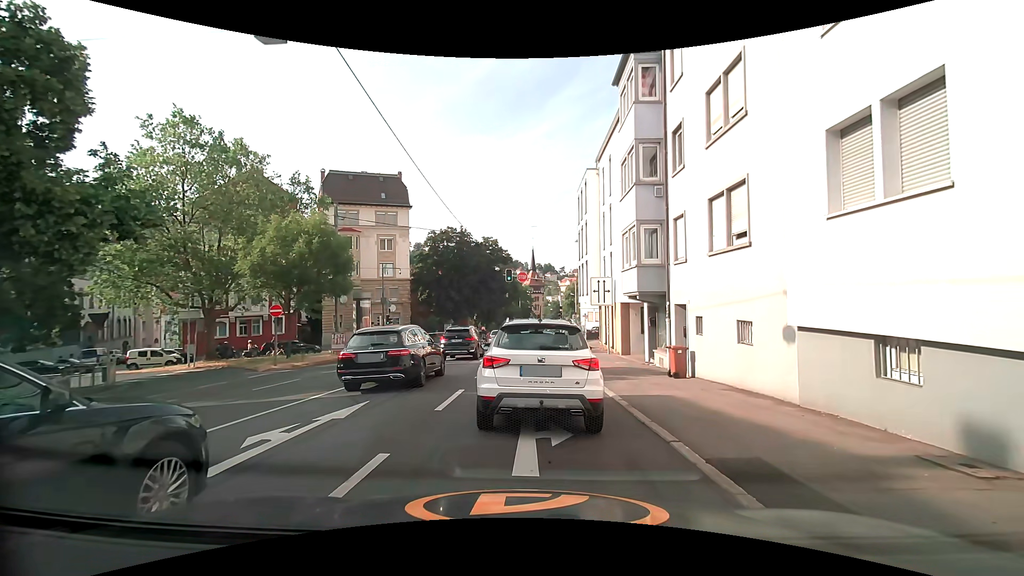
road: secondary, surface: asphalt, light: Day
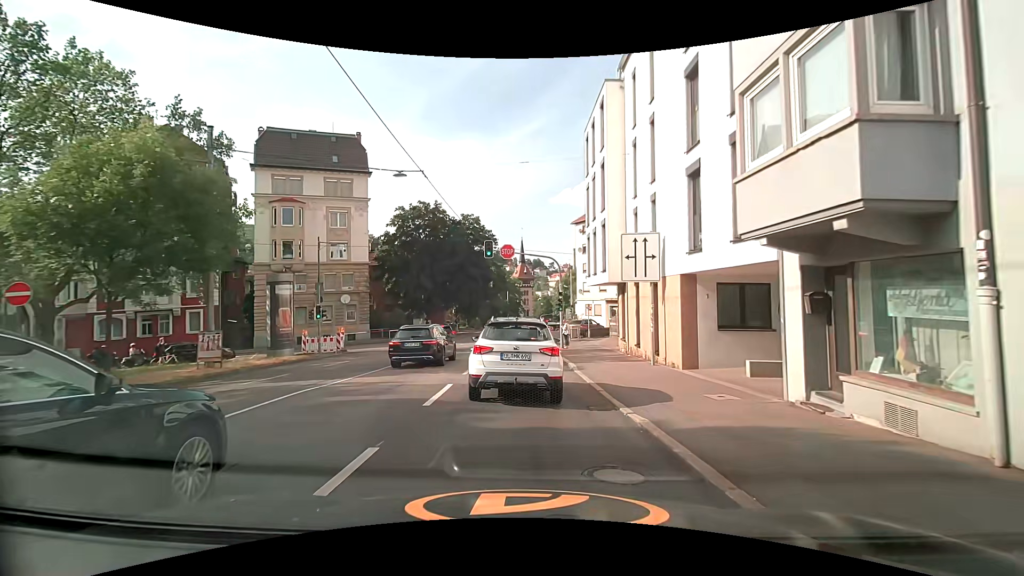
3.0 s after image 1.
(+0.2, +12.3) m; +3°
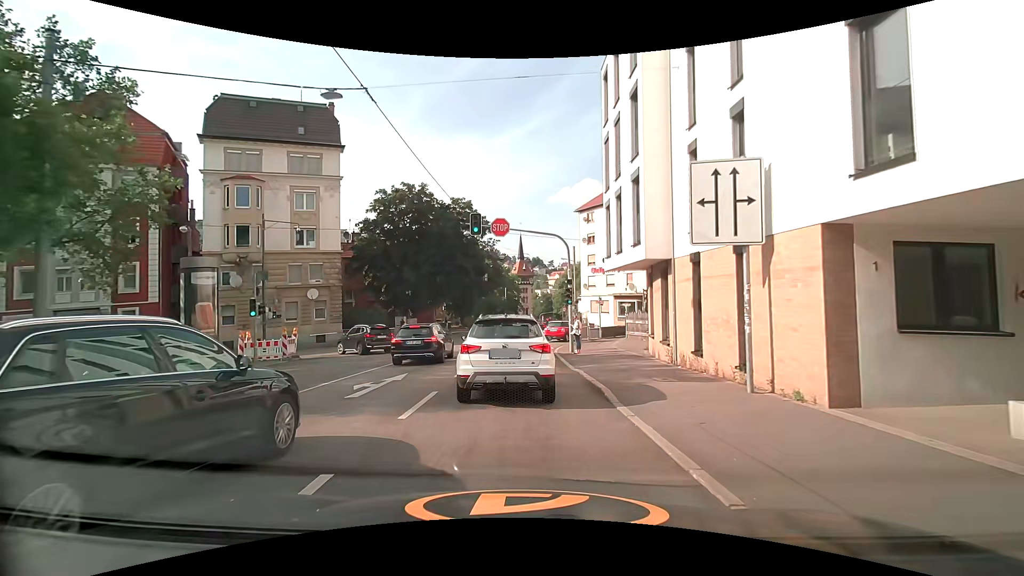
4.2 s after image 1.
(0.0, +7.1) m; +1°
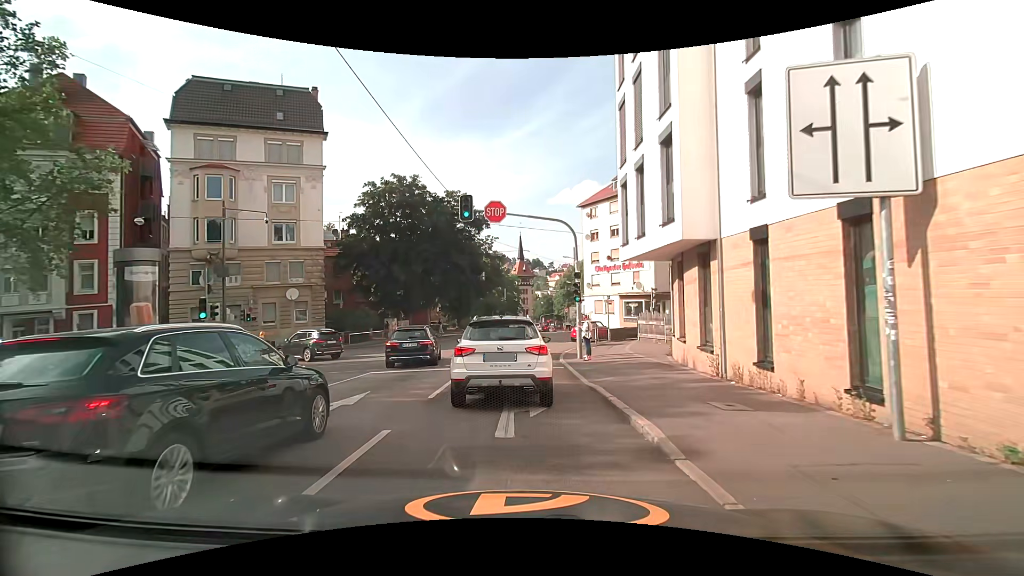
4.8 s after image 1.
(0.0, +3.6) m; -1°
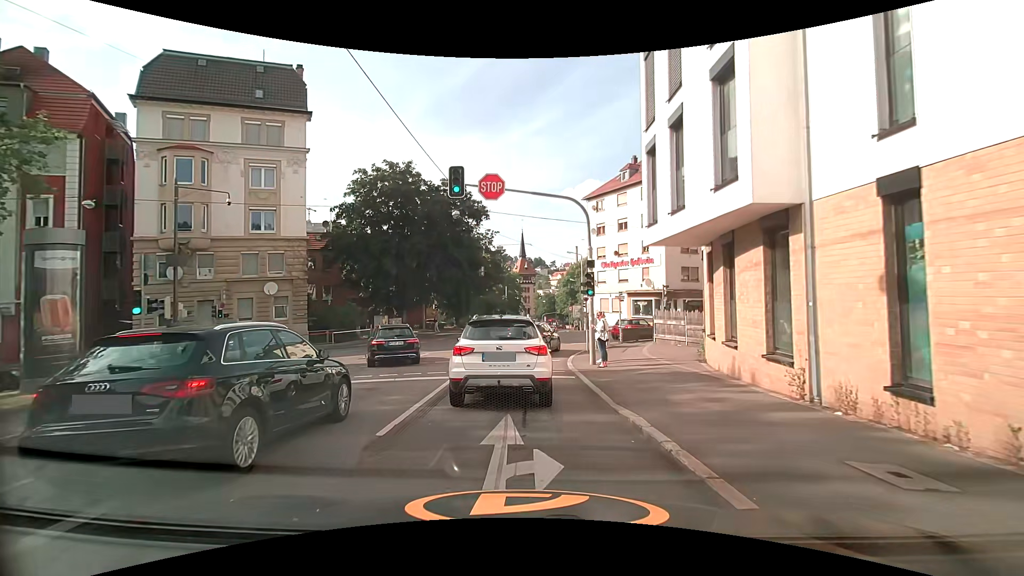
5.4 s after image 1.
(0.0, +3.4) m; +2°
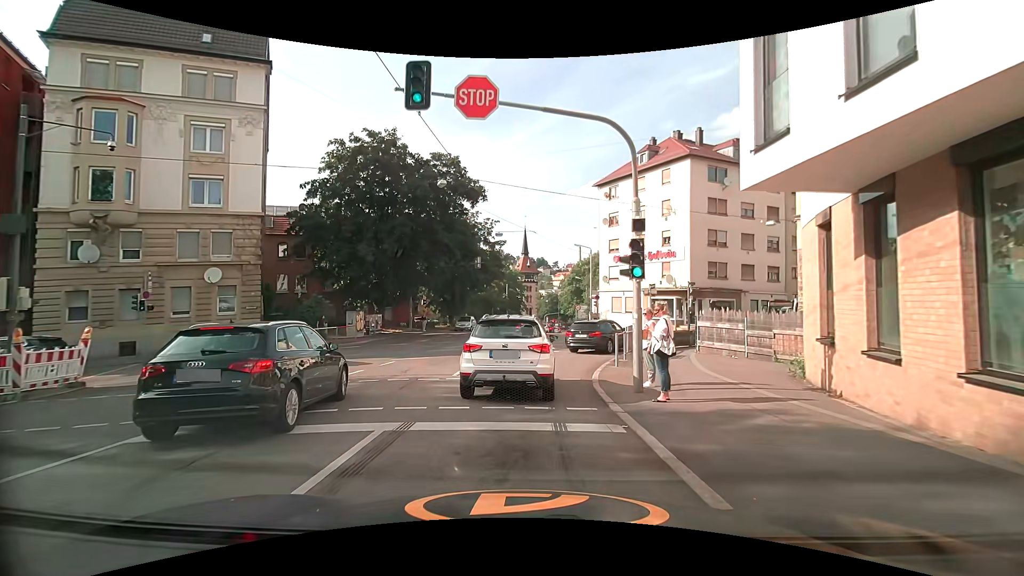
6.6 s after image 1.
(-0.1, +6.5) m; -2°
